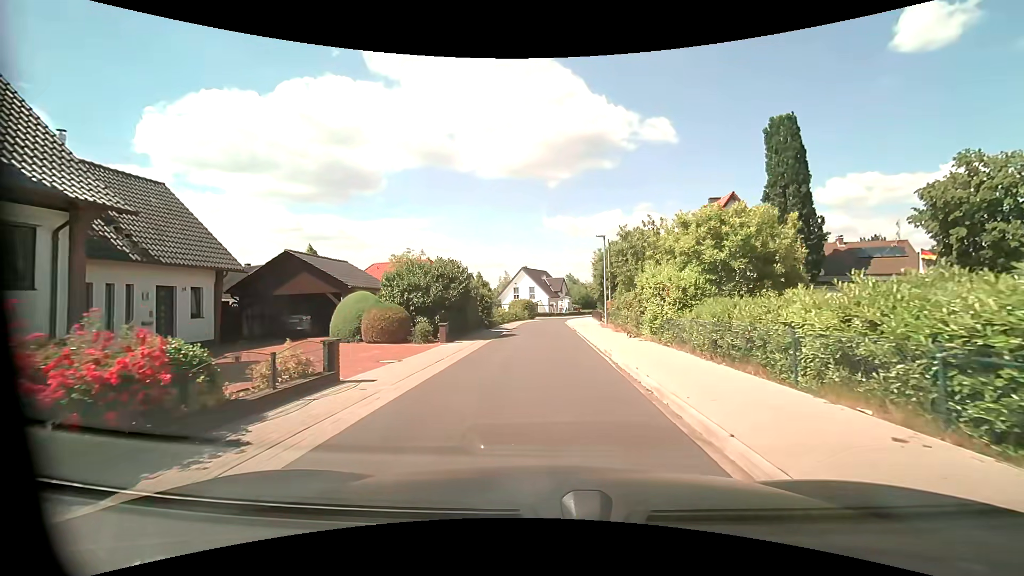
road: residential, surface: asphalt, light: Day
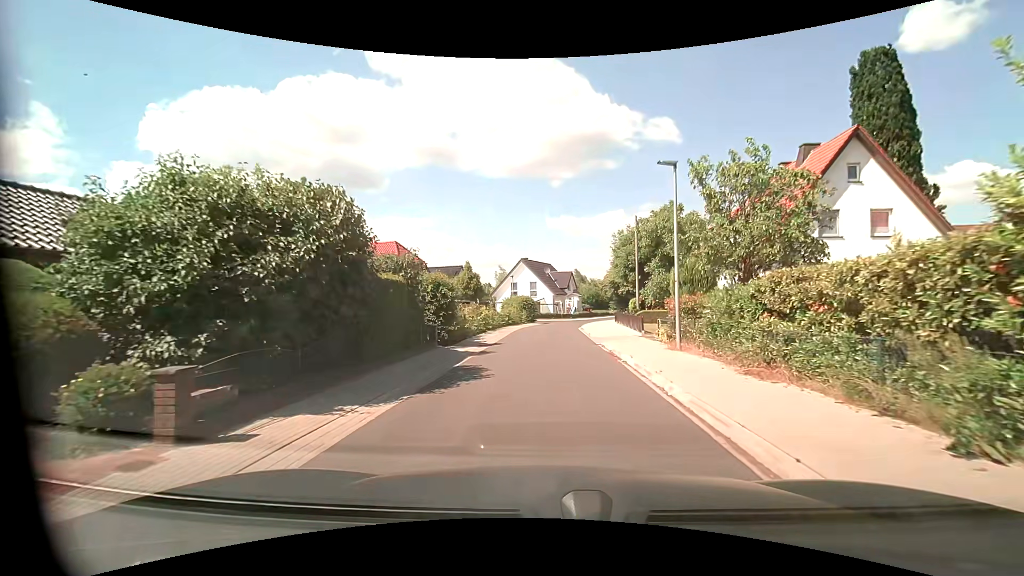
(-0.1, +14.8) m; -1°
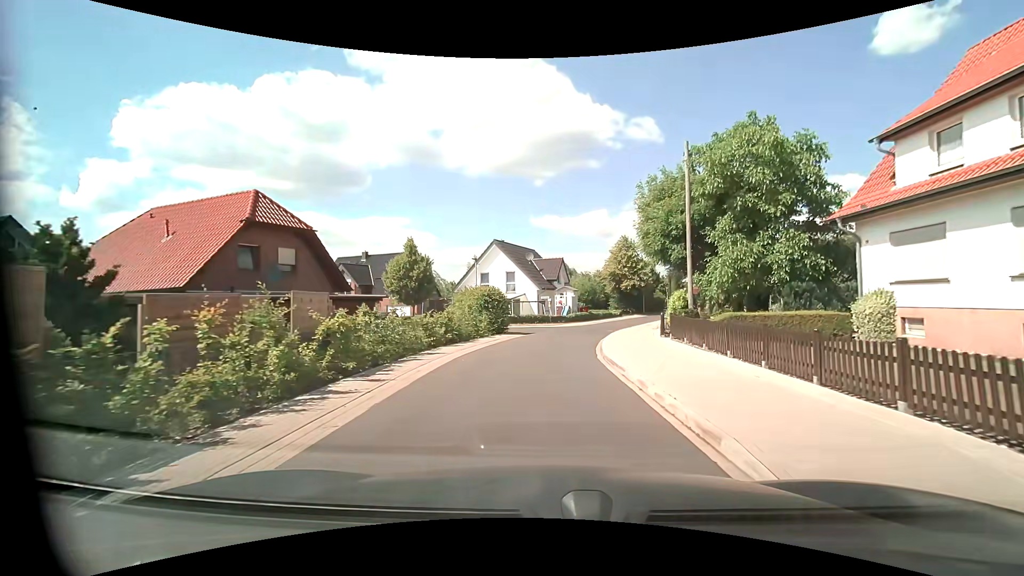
(+0.4, +19.2) m; +2°
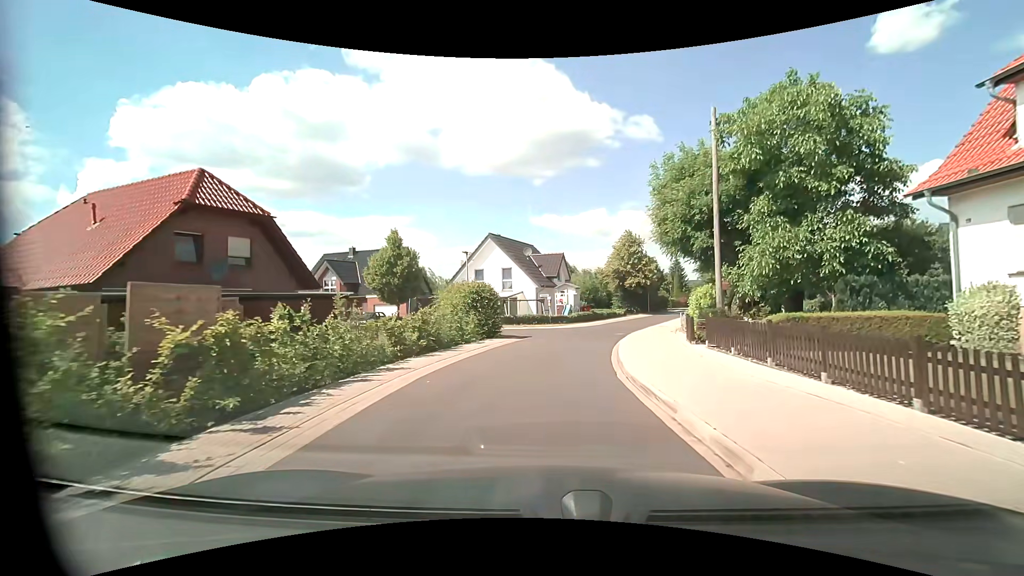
(0.0, +3.9) m; 0°
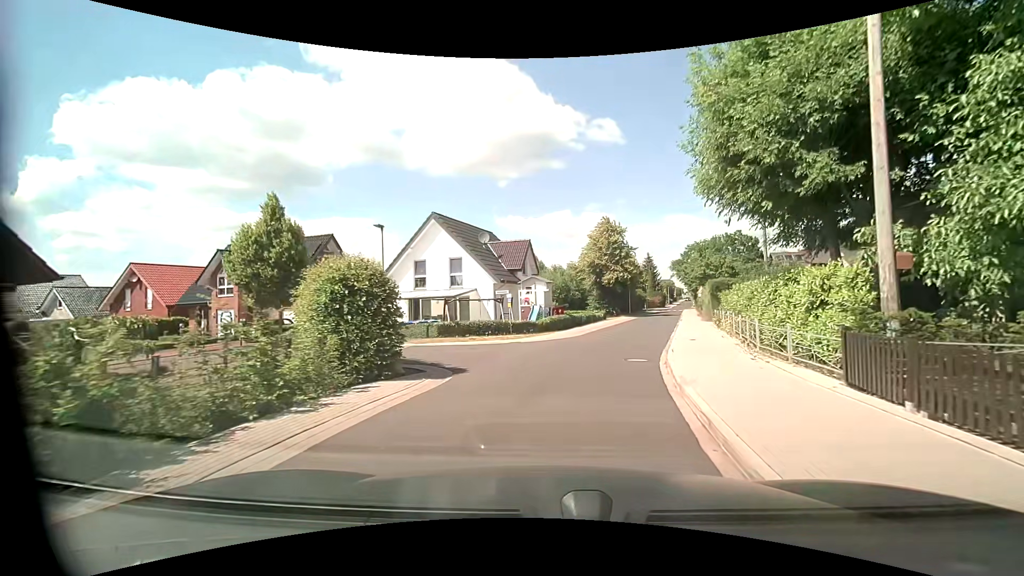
(+0.3, +11.3) m; +4°
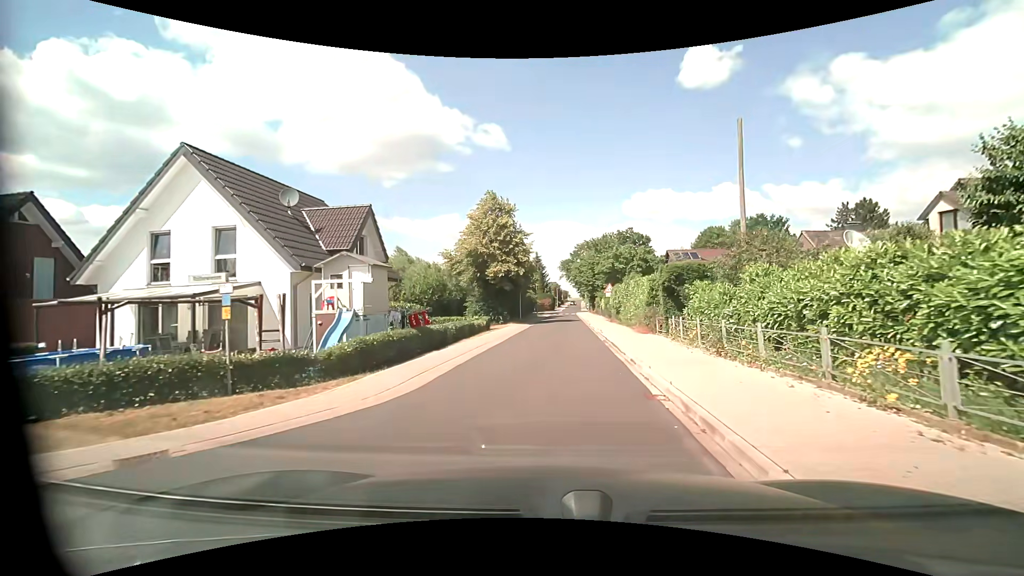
(+1.5, +14.2) m; +13°
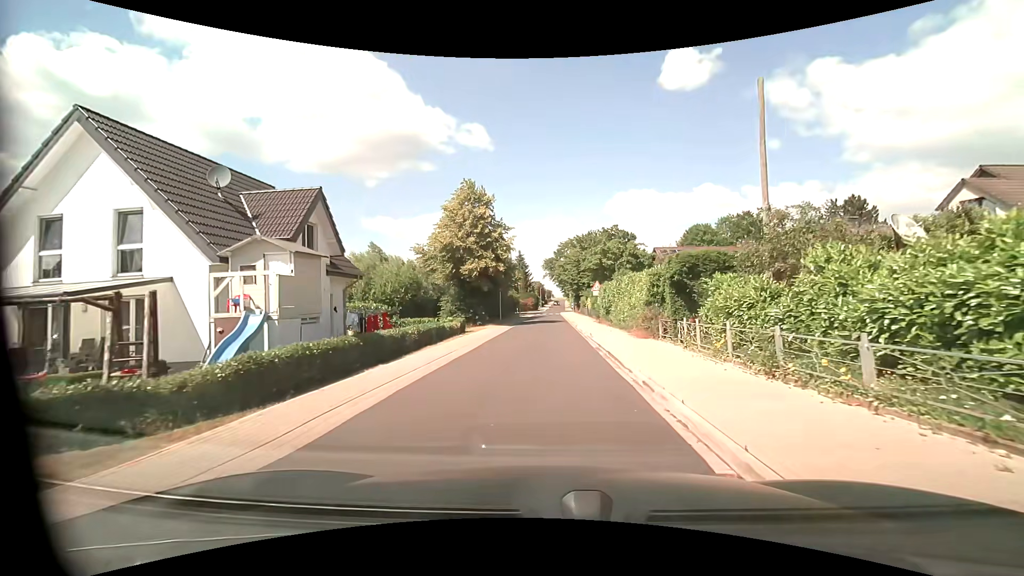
(0.0, +3.6) m; +1°
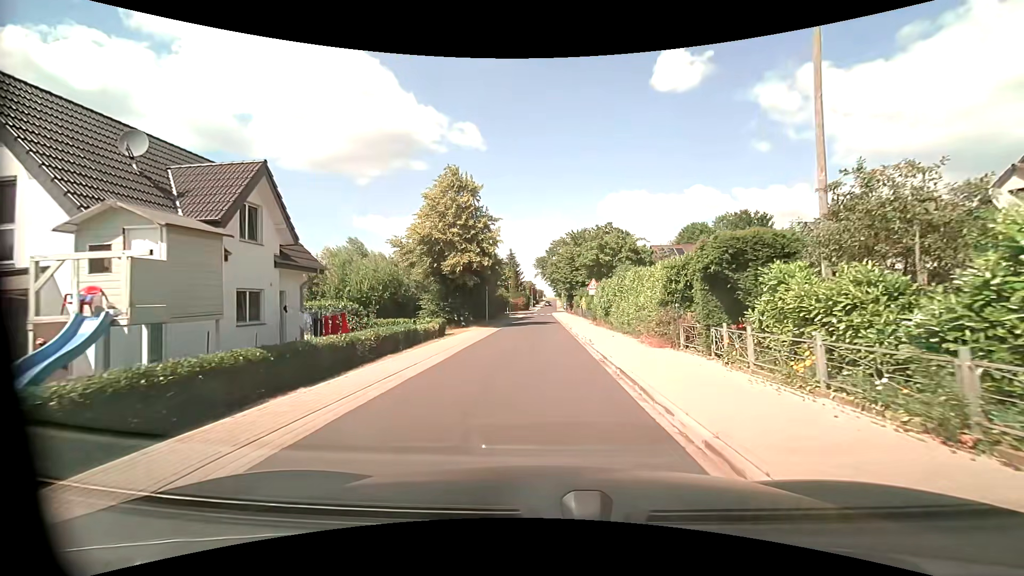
(+0.1, +3.6) m; +1°
(0, +10) (0, +20) (0, +30) (0, +40) (0, +50) (0, +60) (0, +70) (0, +80) (0, +90) (+1, +100) m
